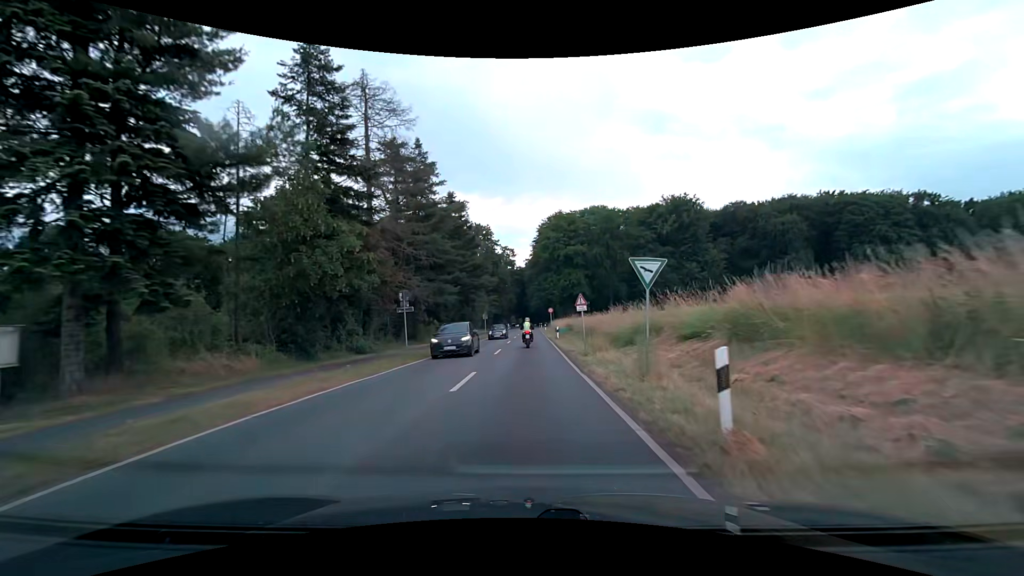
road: secondary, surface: asphalt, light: Day
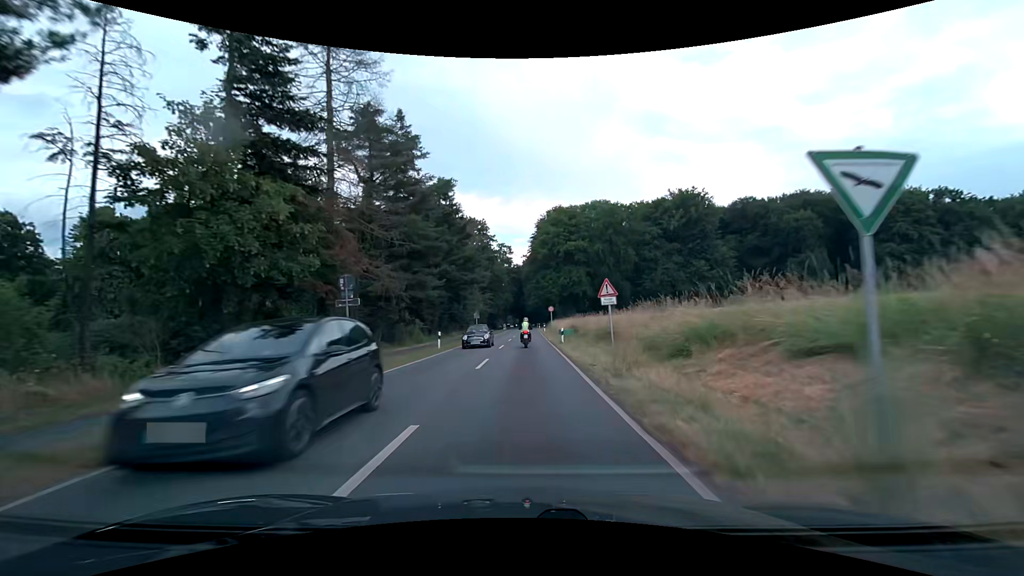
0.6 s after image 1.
(0.0, +7.5) m; 0°
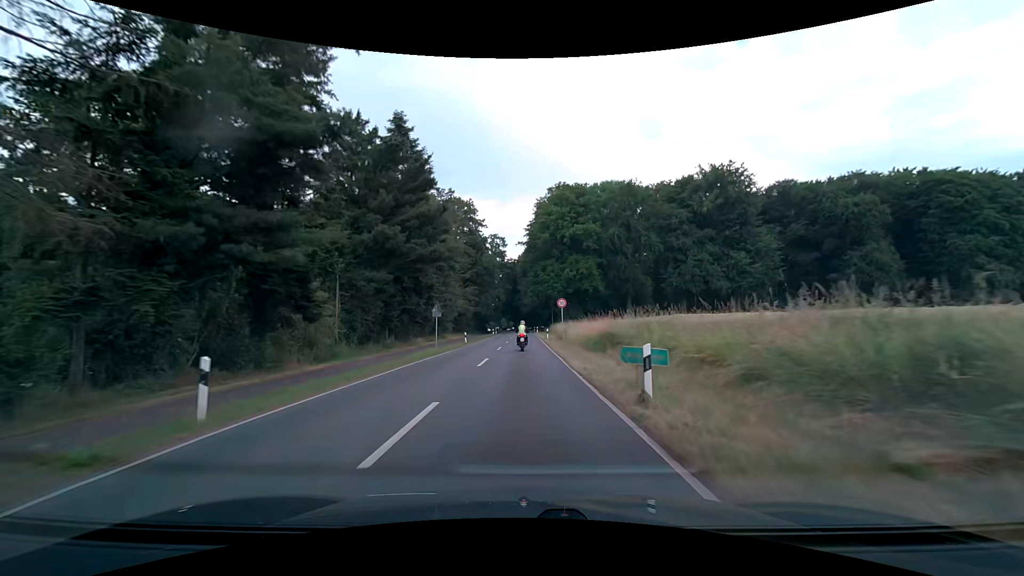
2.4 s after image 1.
(+0.2, +22.5) m; +1°
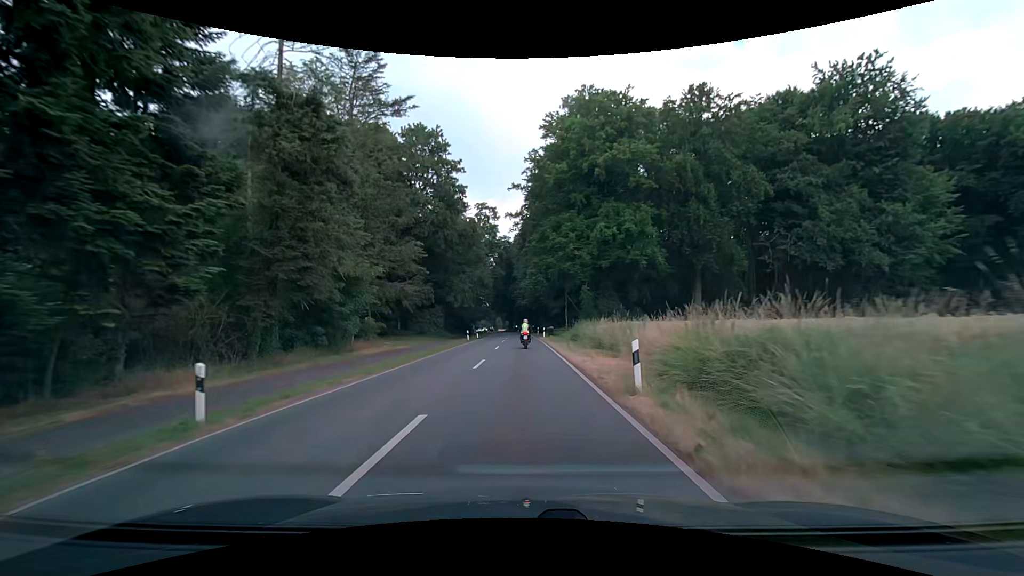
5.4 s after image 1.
(-0.1, +37.8) m; 0°
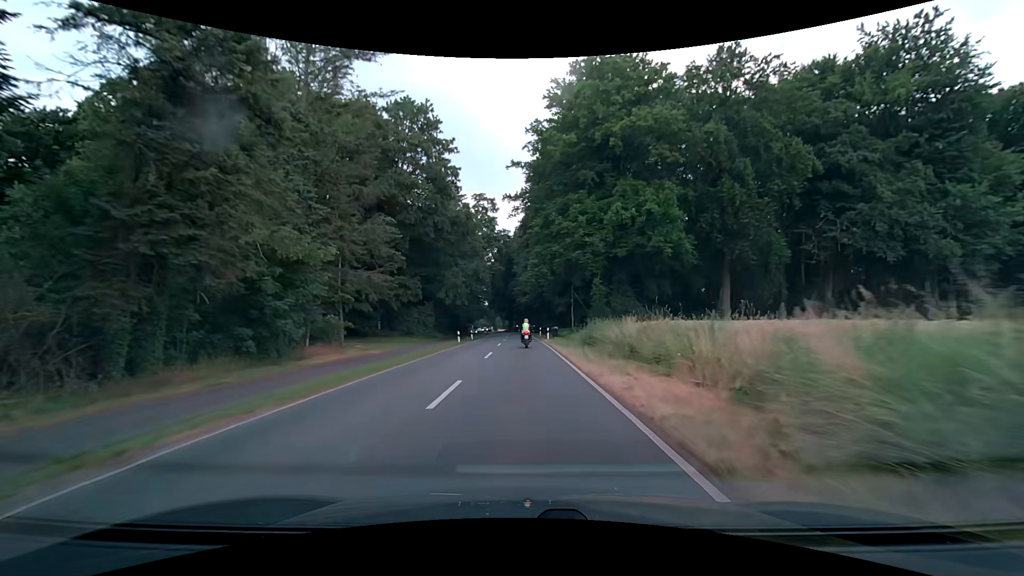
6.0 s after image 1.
(0.0, +7.6) m; 0°
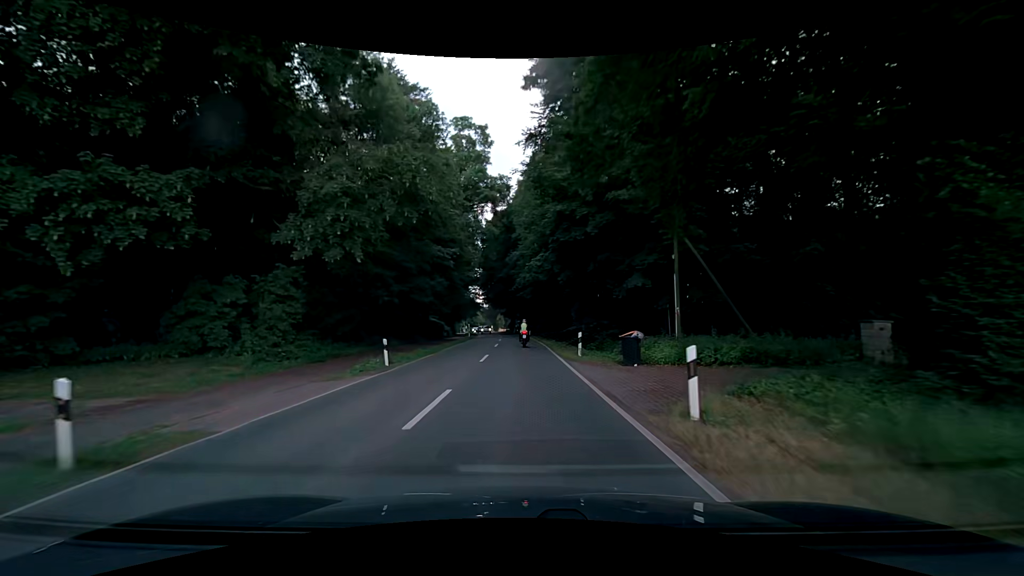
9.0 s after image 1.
(-0.2, +38.0) m; -1°
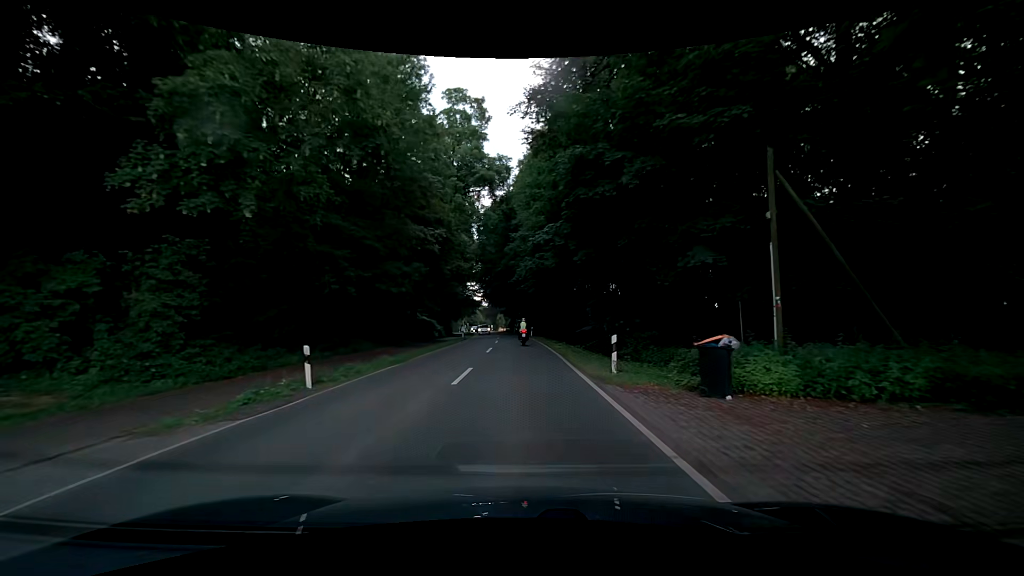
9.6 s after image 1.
(0.0, +7.6) m; 0°
(0, +10) (0, +20) (0, +30) (-1, +40) (-1, +50) (-2, +60) (-2, +70) (-3, +80) (-4, +90) (-5, +100) m
